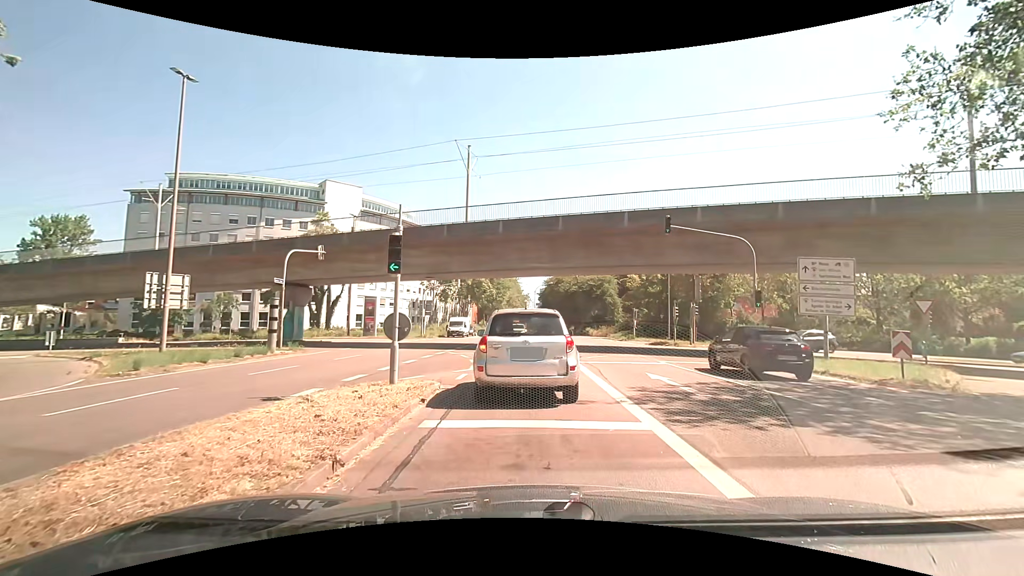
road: secondary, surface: asphalt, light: Day
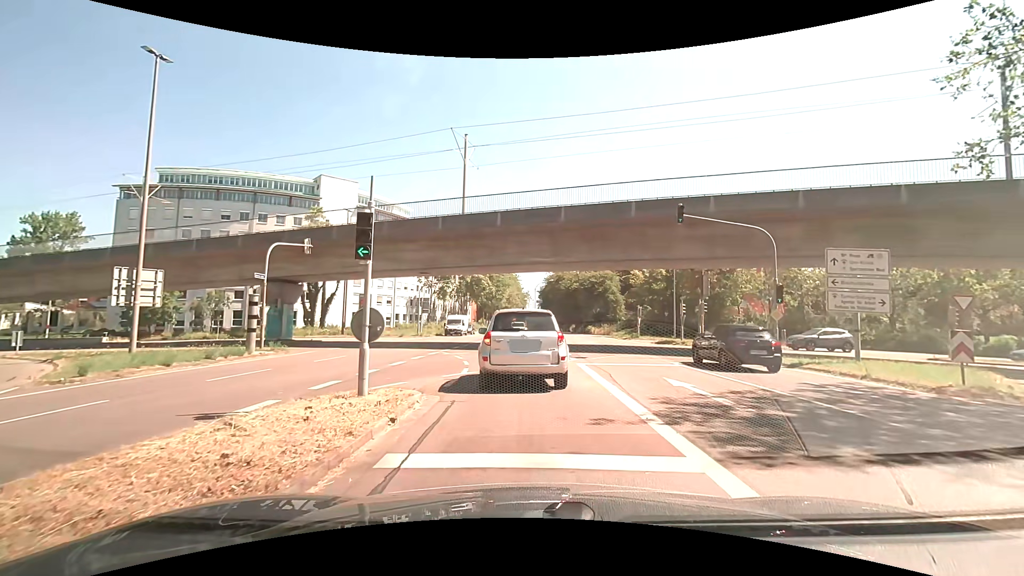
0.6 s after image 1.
(0.0, +2.0) m; -1°
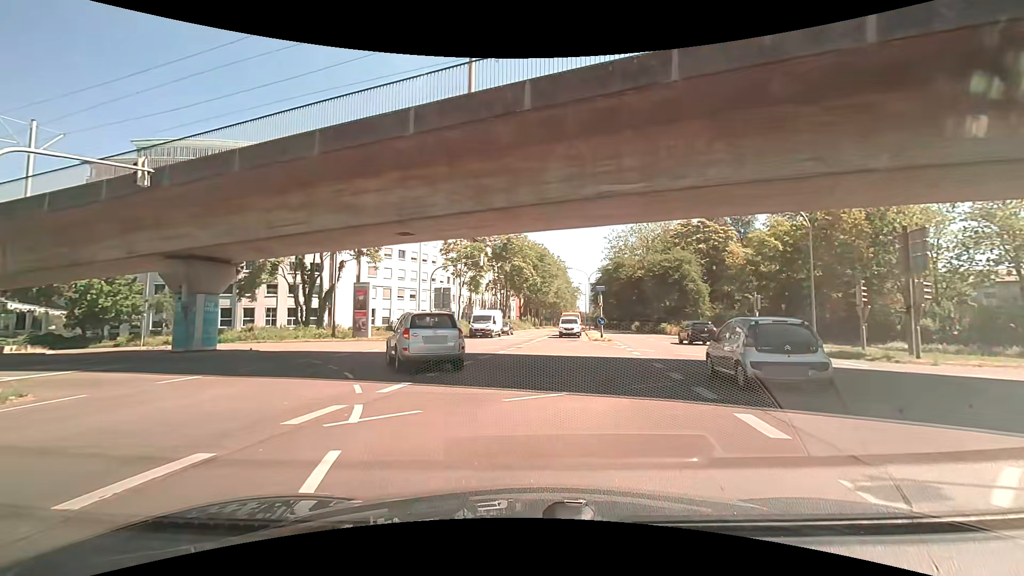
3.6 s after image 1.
(-0.5, +16.4) m; -8°
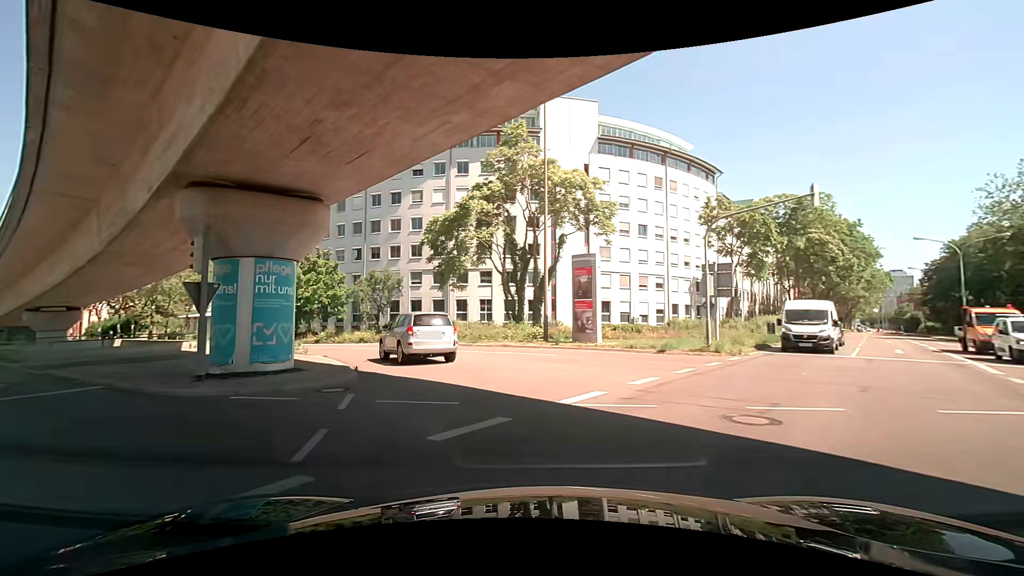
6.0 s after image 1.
(-3.6, +17.1) m; -26°
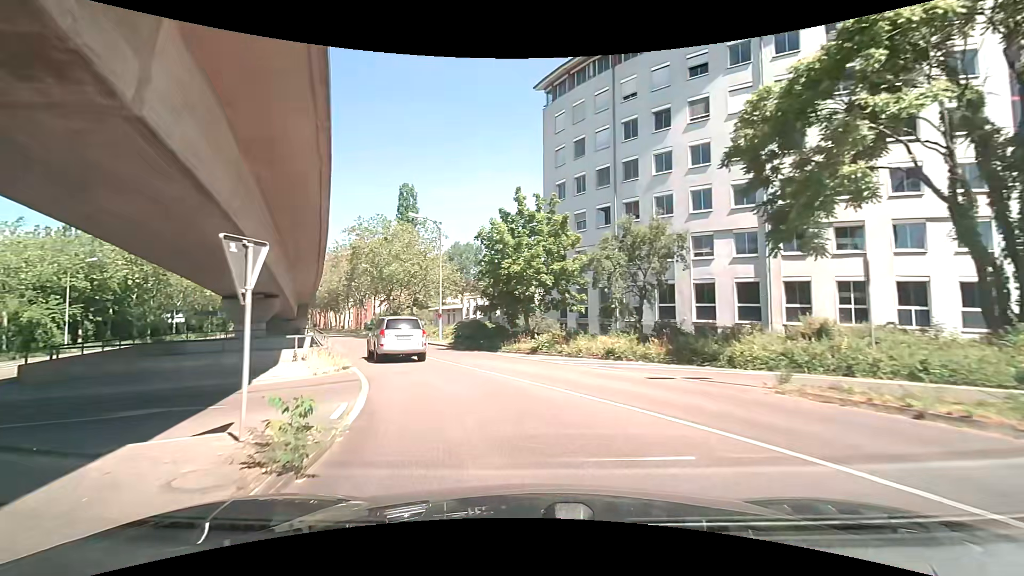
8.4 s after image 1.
(-4.9, +19.7) m; -27°
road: tertiary
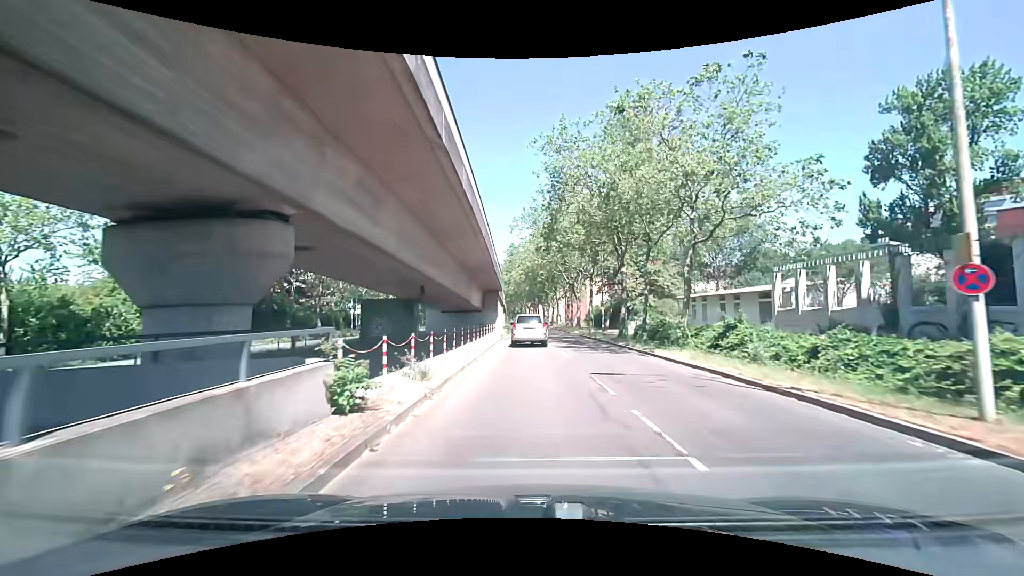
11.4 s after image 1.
(-8.7, +27.8) m; -25°
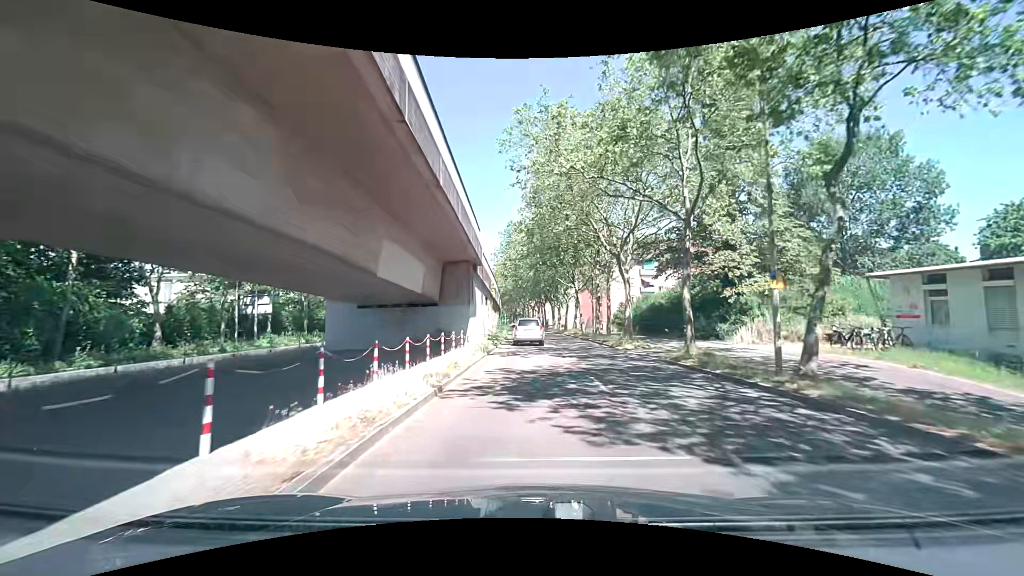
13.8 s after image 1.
(-0.1, +26.8) m; -1°
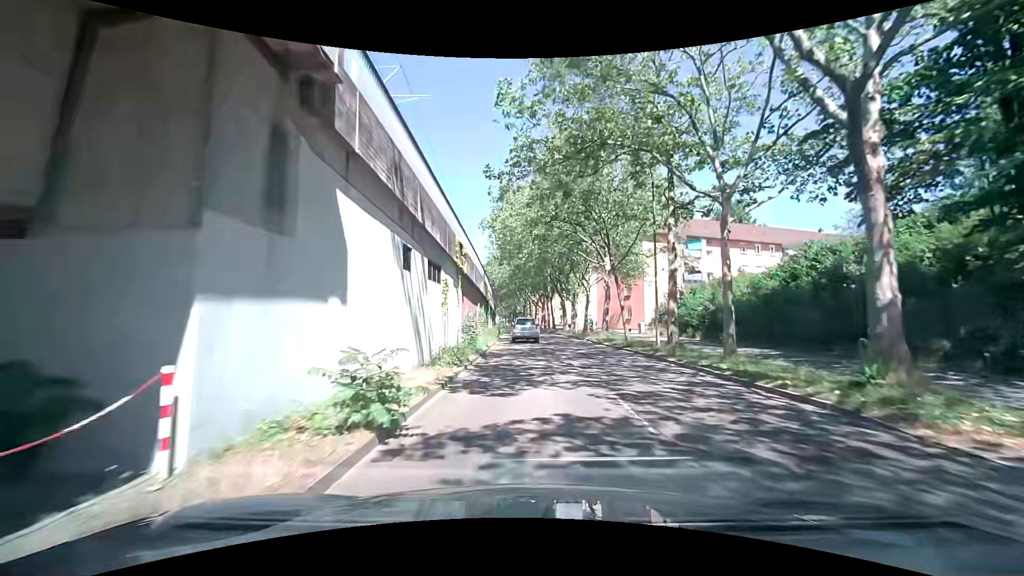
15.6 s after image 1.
(-0.1, +21.4) m; 0°
(0, +10) (0, +20) (0, +30) (0, +40) (-1, +50) (-1, +60) (-2, +70) (-3, +80) (-3, +90) (-4, +100) m
